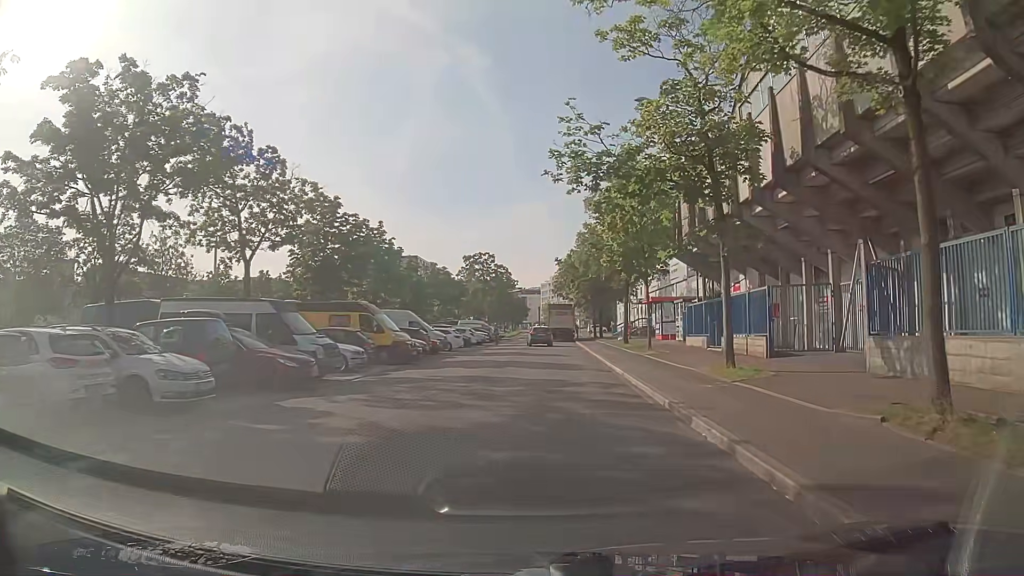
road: residential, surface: asphalt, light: Day
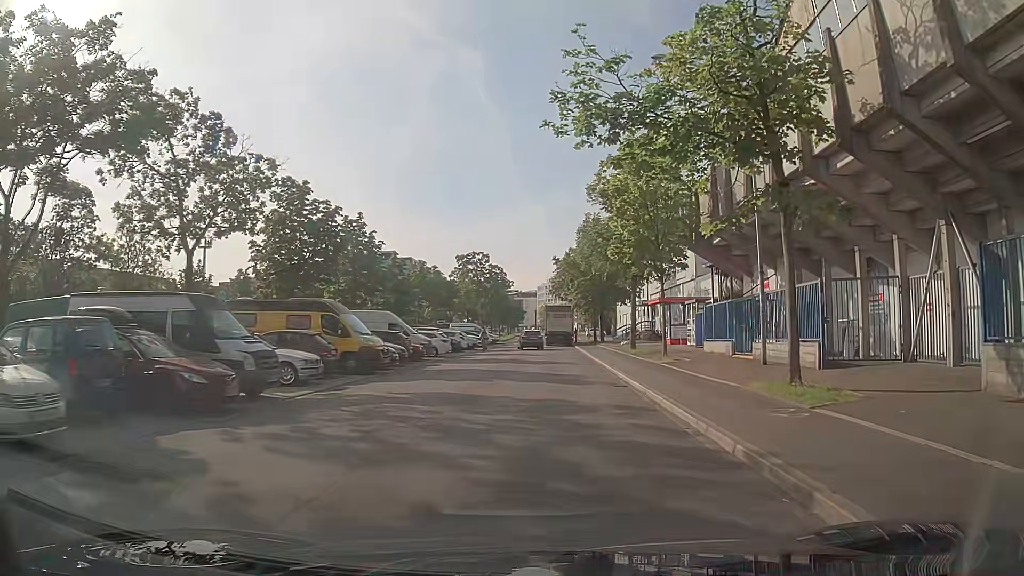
(-0.1, +4.4) m; -1°
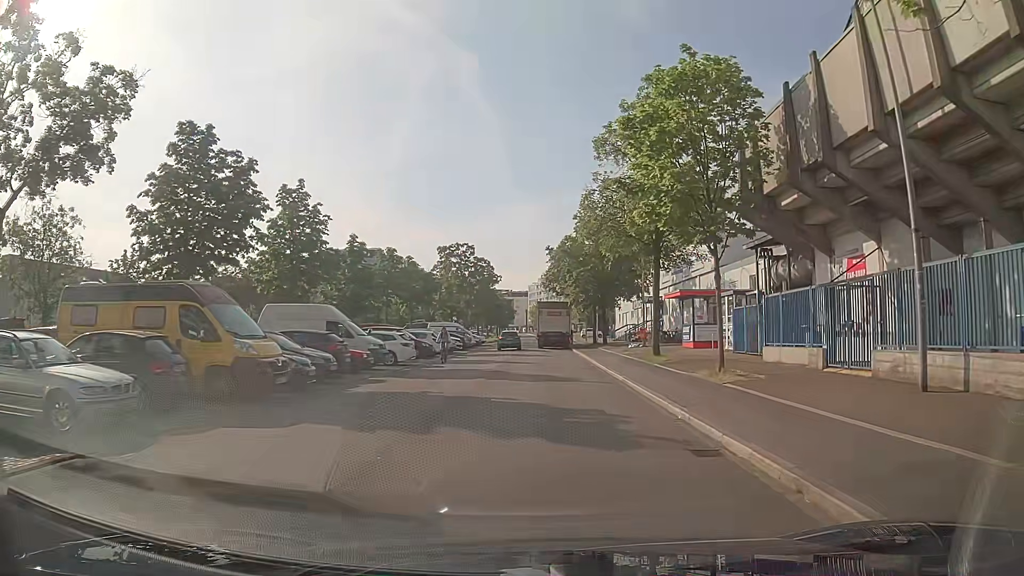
(+0.1, +9.1) m; +1°
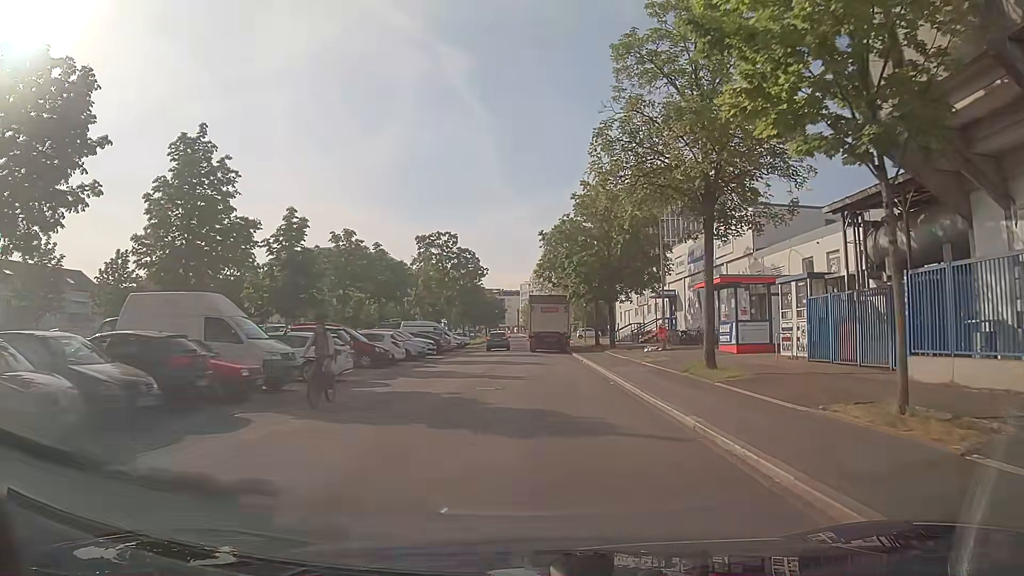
(+0.1, +9.3) m; +1°
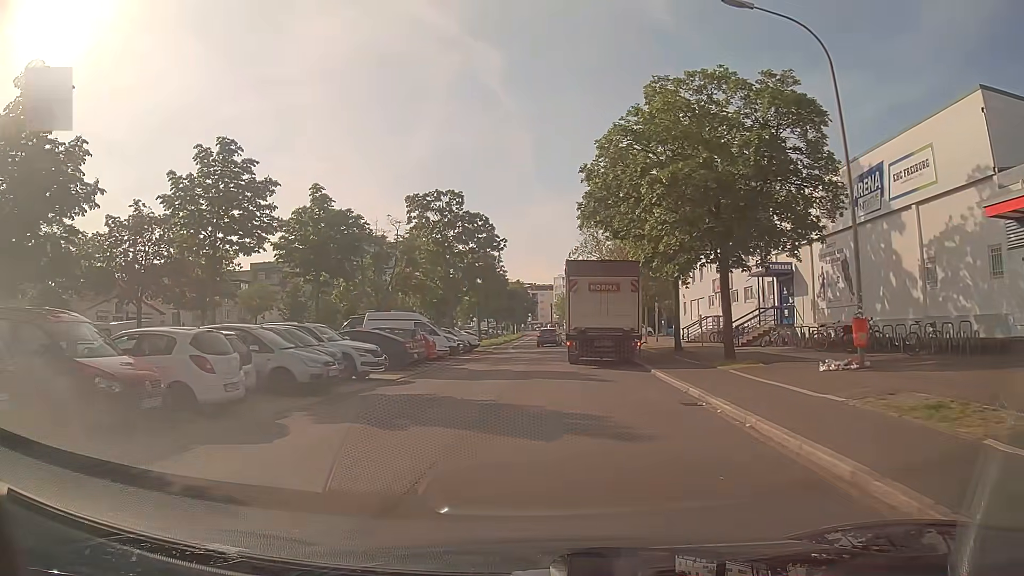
(-0.4, +19.6) m; -4°
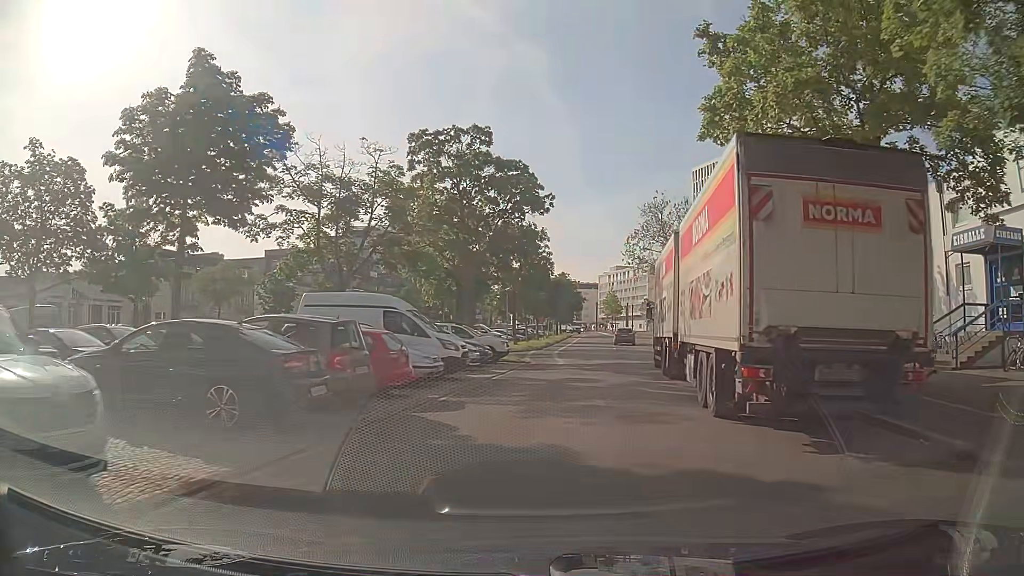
(-0.6, +15.5) m; -3°
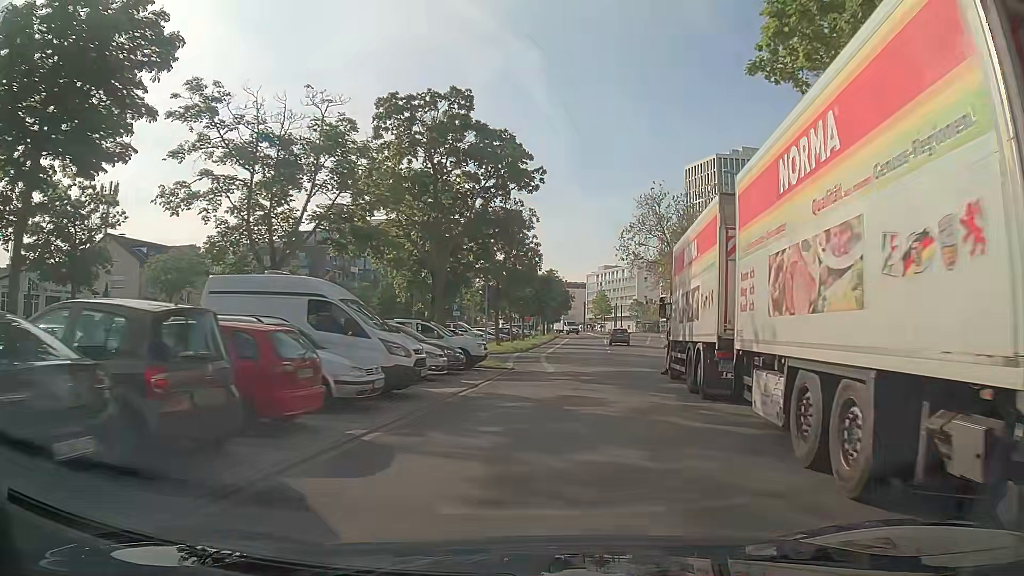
(0.0, +5.2) m; -1°
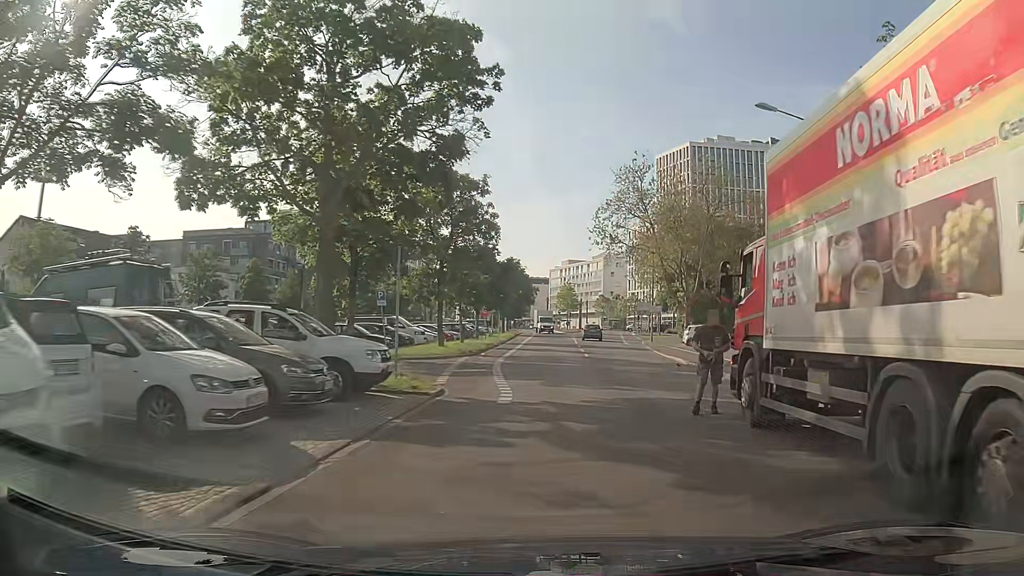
(+0.6, +10.4) m; +4°
(0, +10) (+2, +20) (+4, +30) (+5, +40) (+6, +50) (+7, +59) (+8, +69) (+10, +79) (+11, +89) (+12, +99) m
